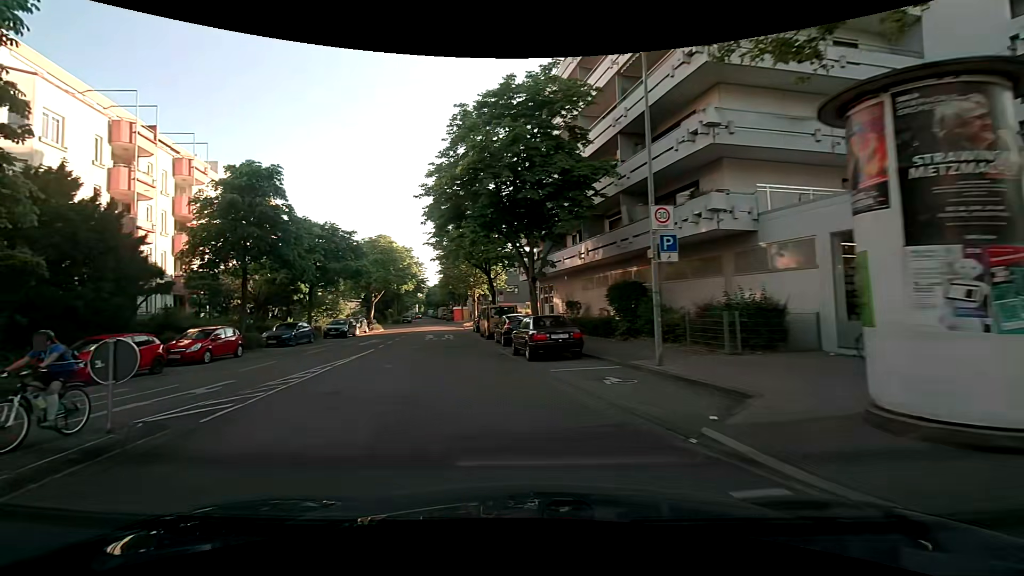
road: residential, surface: asphalt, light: Day
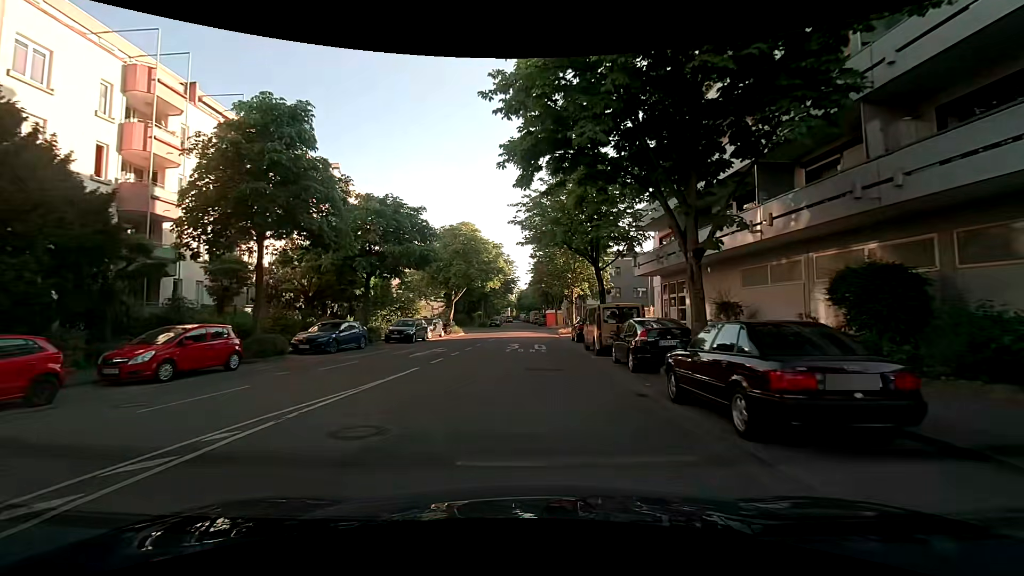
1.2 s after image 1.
(-1.0, +9.3) m; -10°
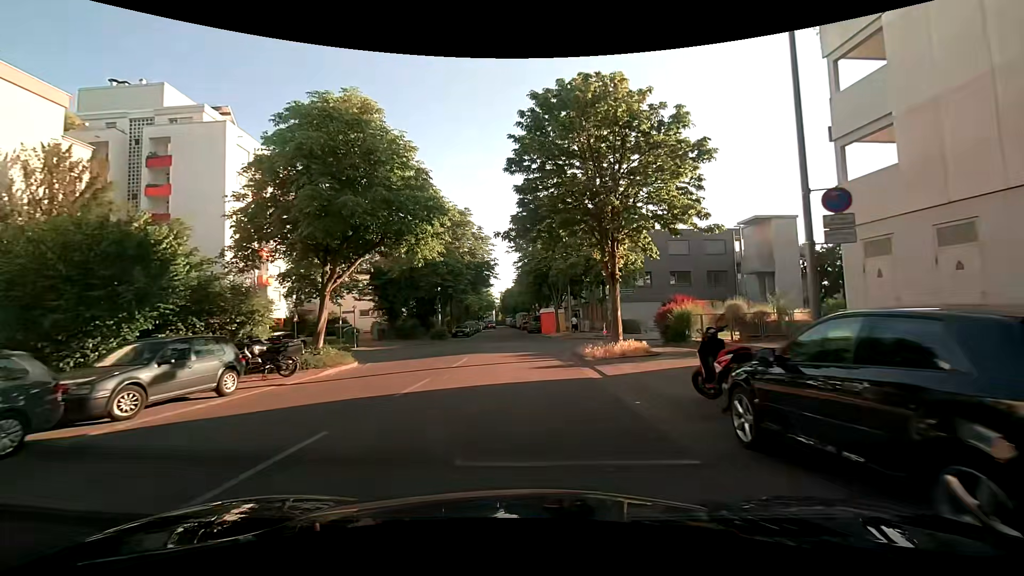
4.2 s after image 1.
(+0.2, +25.7) m; +1°
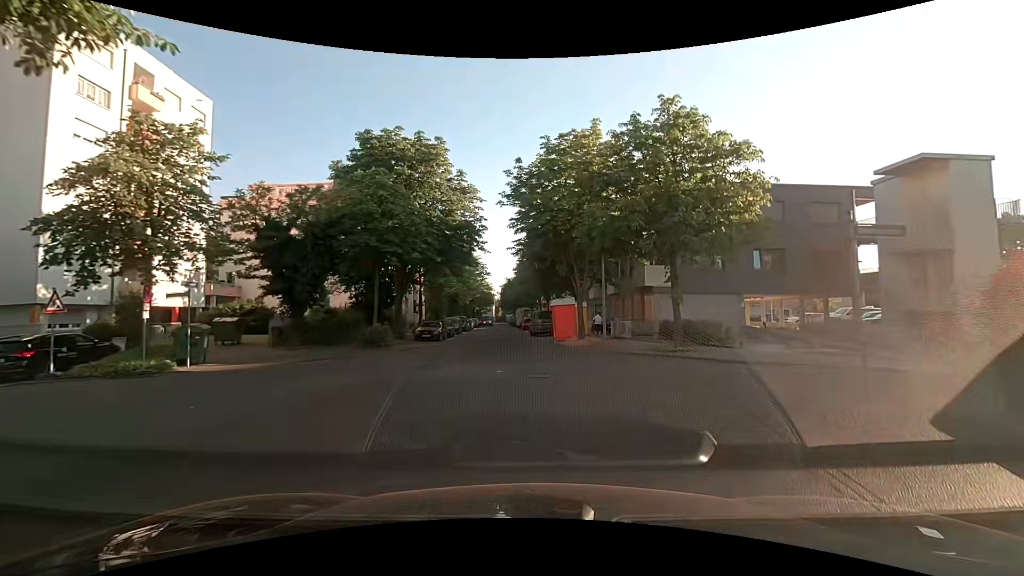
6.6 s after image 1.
(0.0, +17.1) m; +2°
